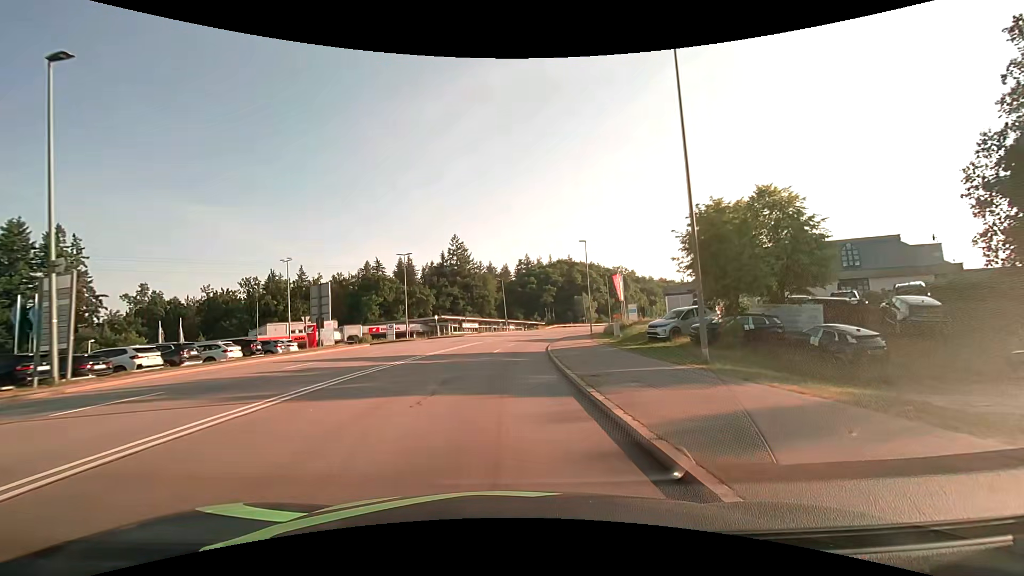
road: secondary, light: Day
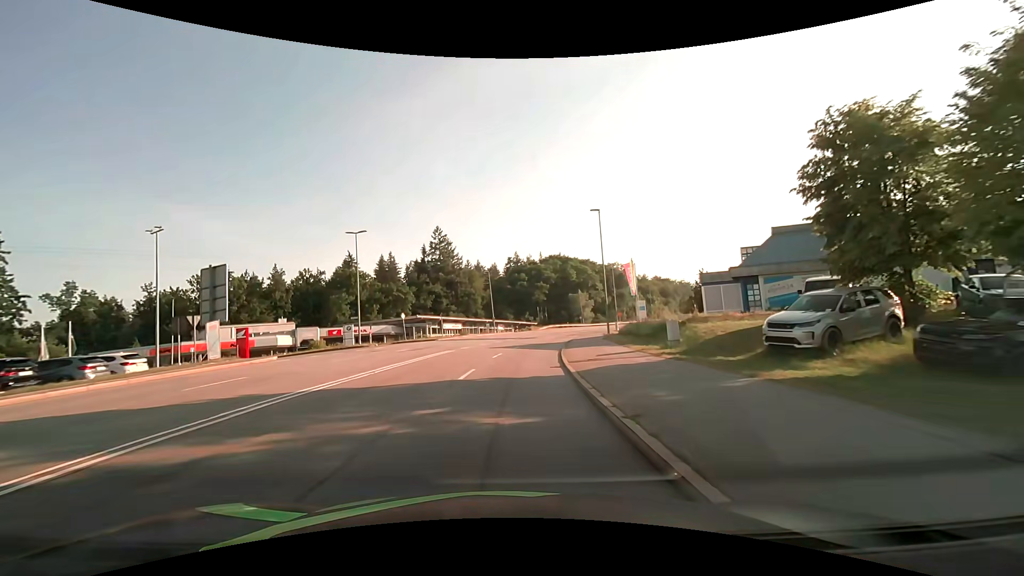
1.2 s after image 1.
(+0.3, +14.6) m; +2°
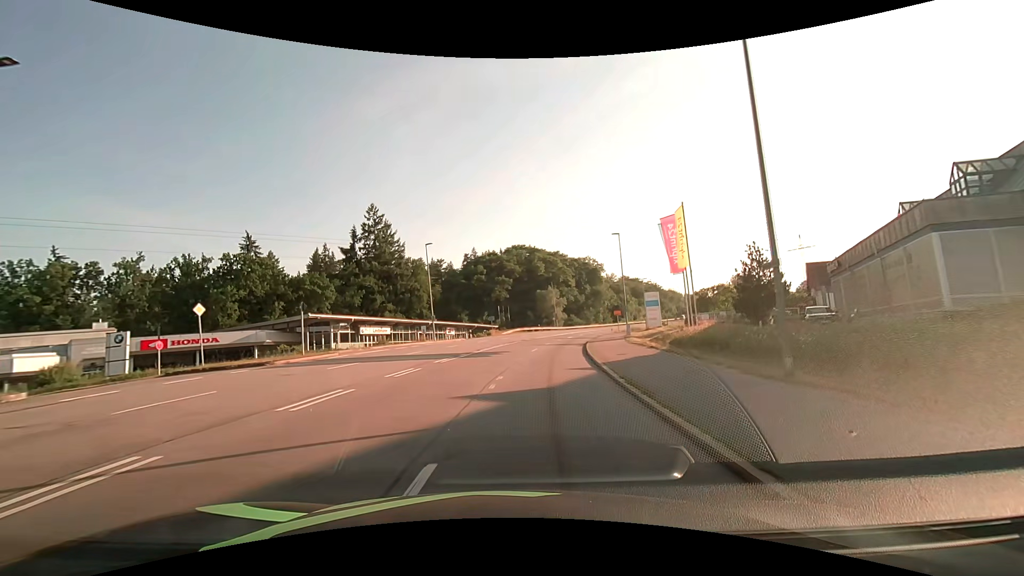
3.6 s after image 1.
(+0.9, +29.0) m; +5°
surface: asphalt
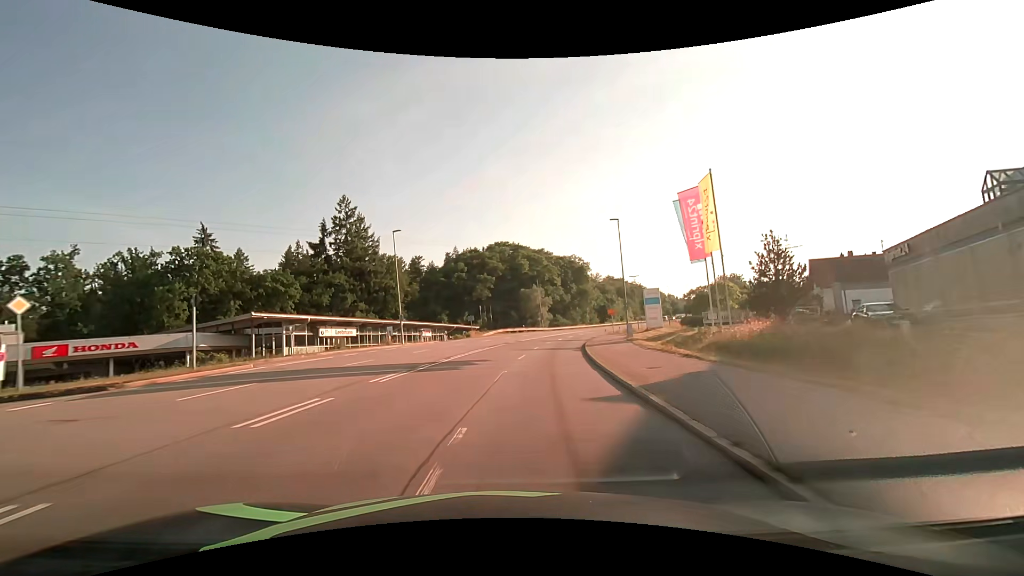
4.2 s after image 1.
(+0.1, +7.2) m; +2°
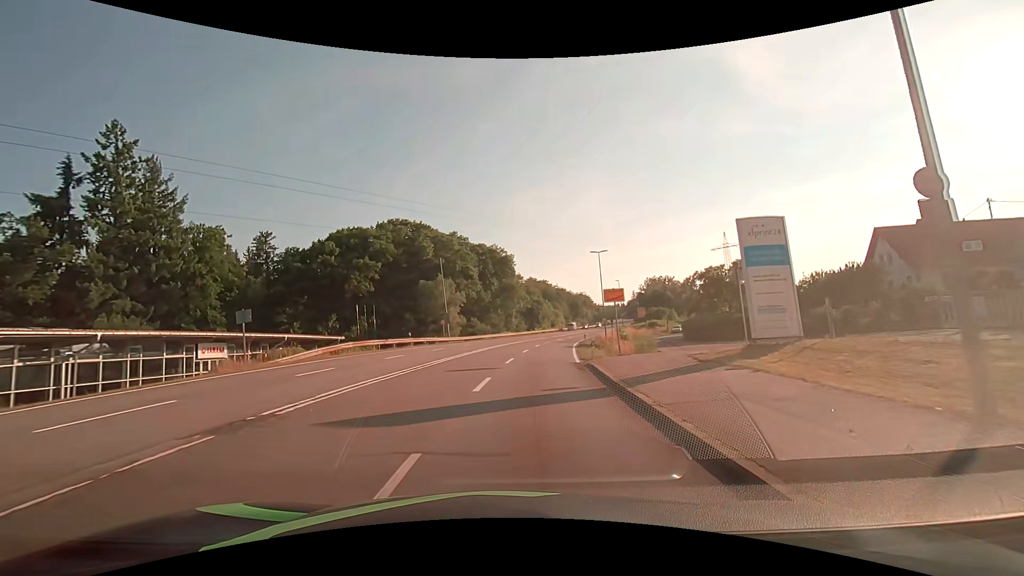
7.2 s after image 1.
(+3.4, +37.1) m; +10°
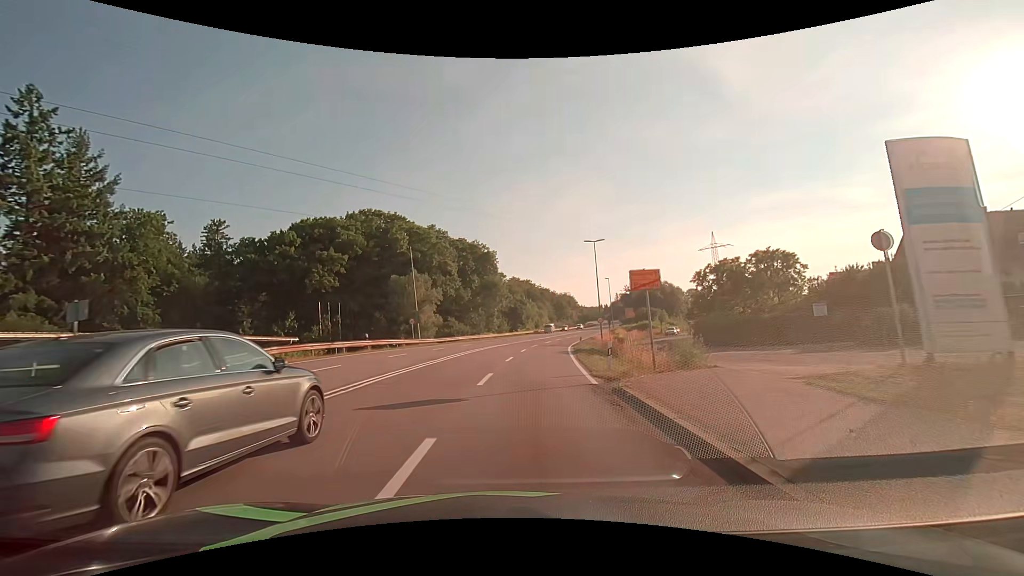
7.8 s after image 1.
(+0.1, +7.8) m; +2°
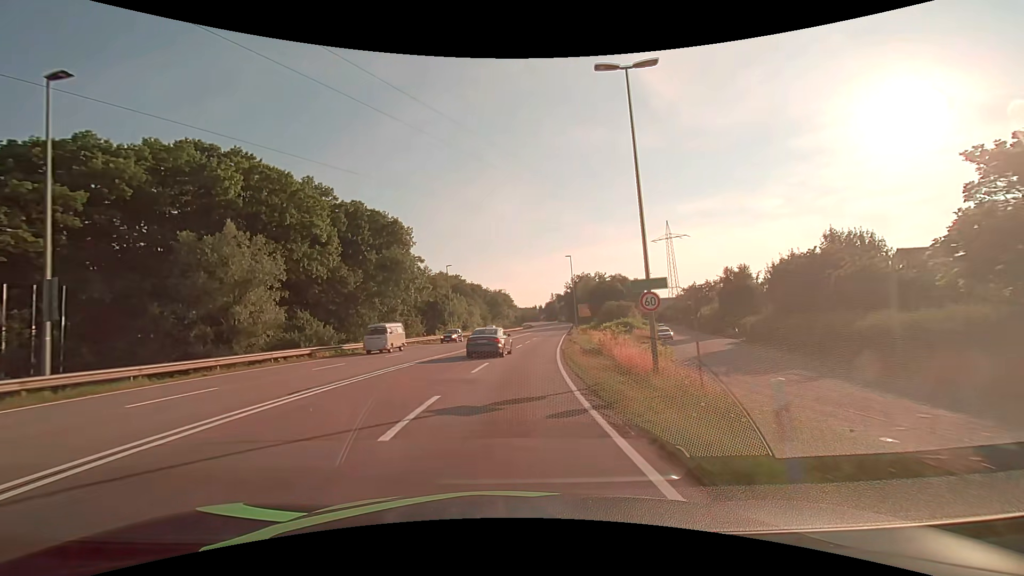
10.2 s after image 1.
(+2.4, +32.8) m; +8°
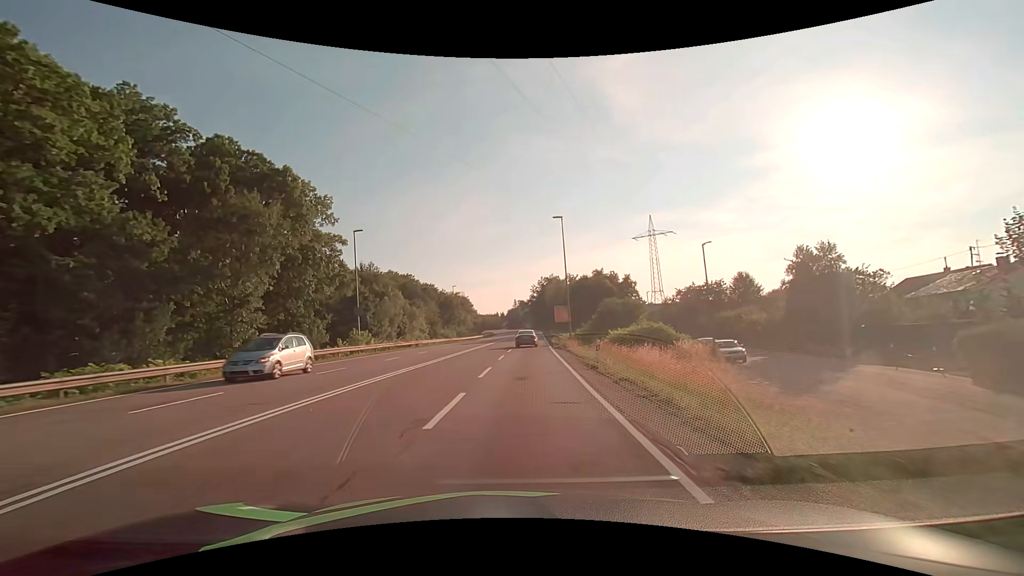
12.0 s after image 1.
(+1.0, +26.8) m; +4°
(0, +10) (0, +20) (+1, +30) (+2, +40) (+2, +50) (+3, +60) (+3, +70) (+4, +80) (+5, +90) (+5, +100) m
